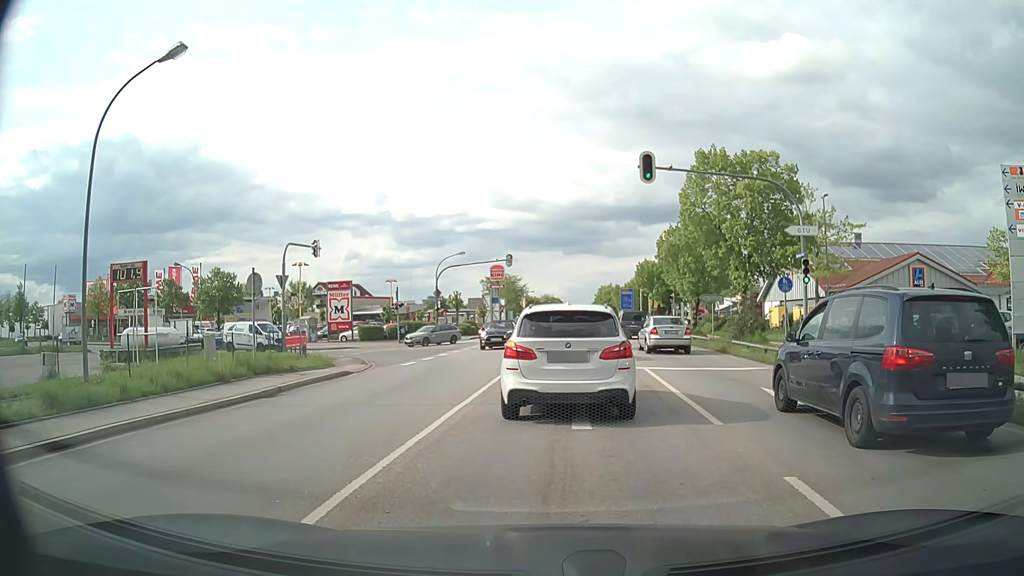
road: secondary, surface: asphalt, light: Day
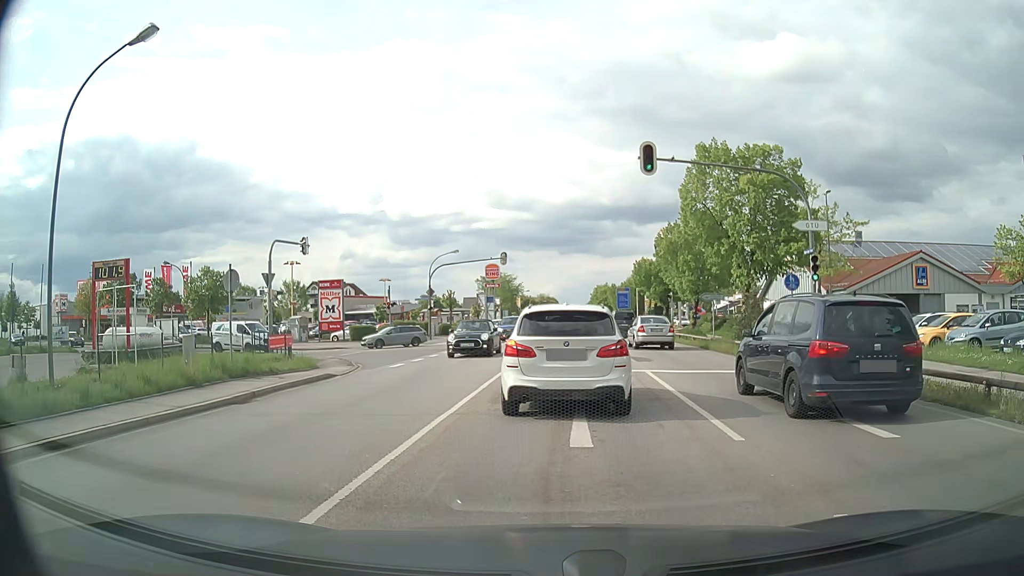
(0.0, +1.2) m; -2°
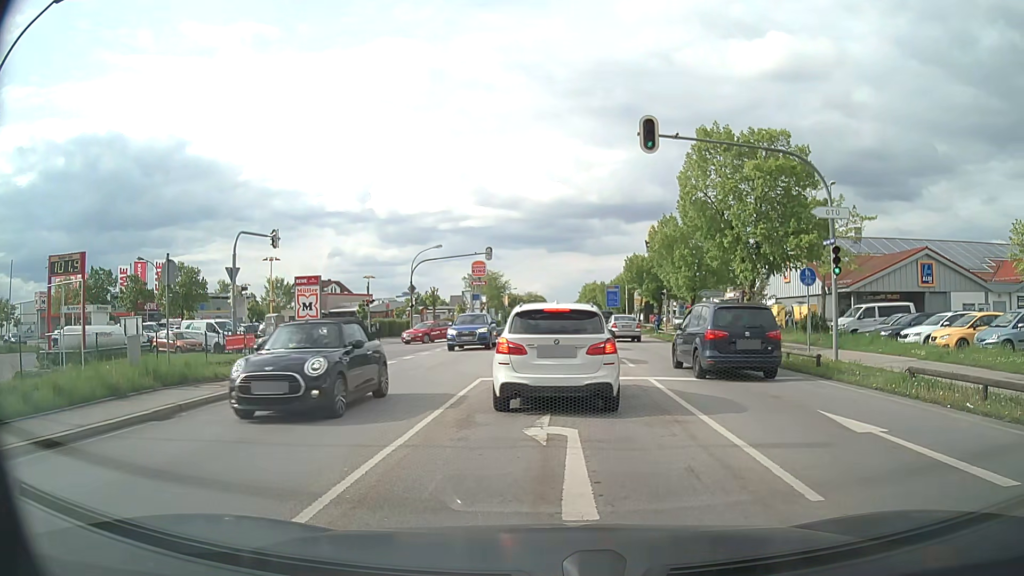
(0.0, +2.6) m; +1°
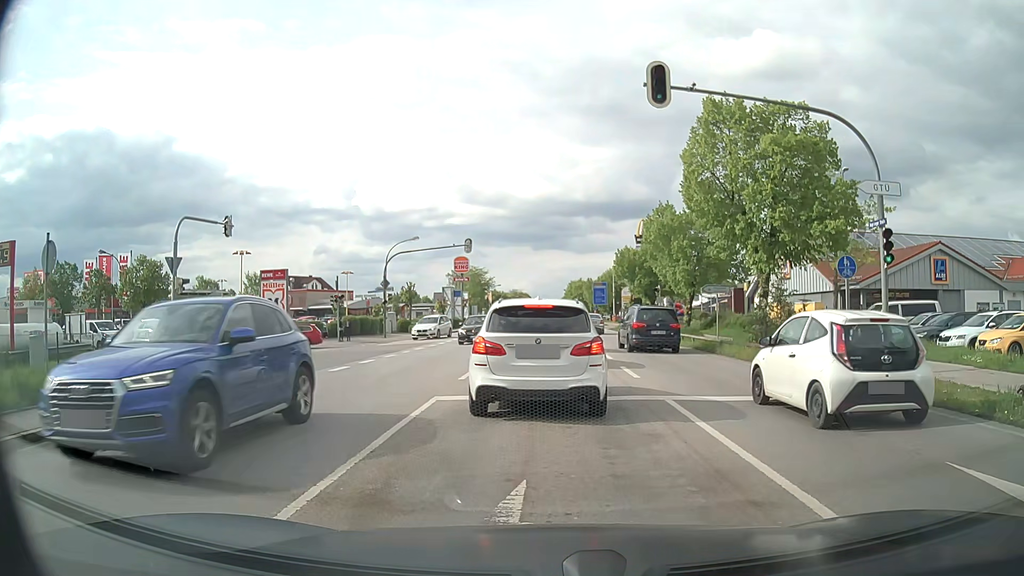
(+0.1, +3.9) m; +2°
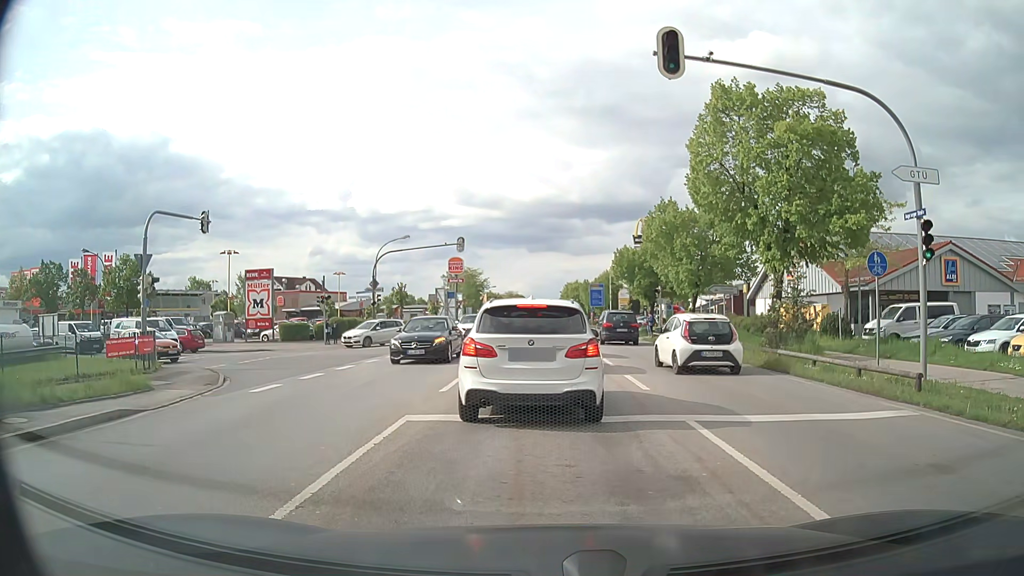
(0.0, +1.9) m; 0°
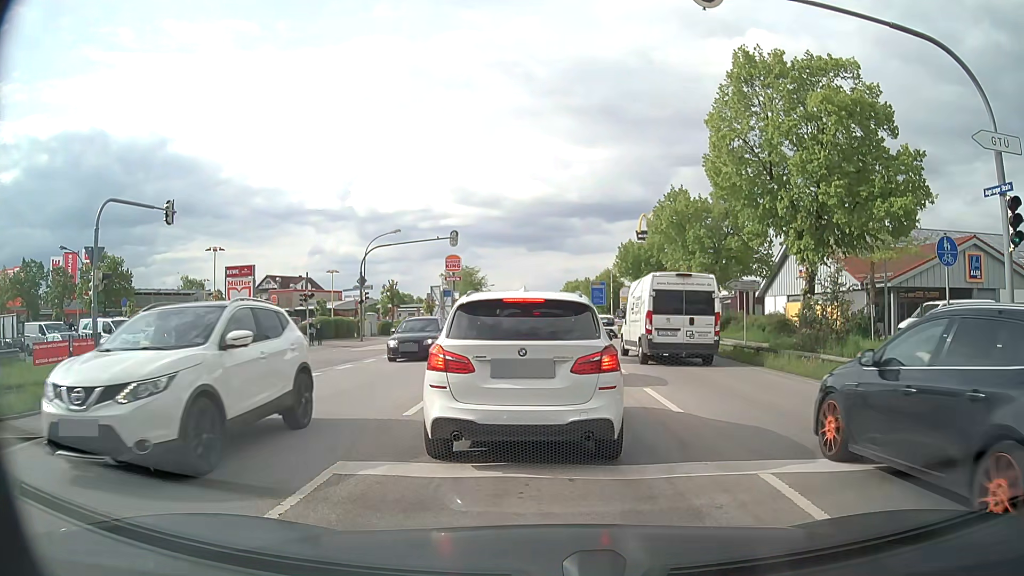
(0.0, +3.0) m; 0°
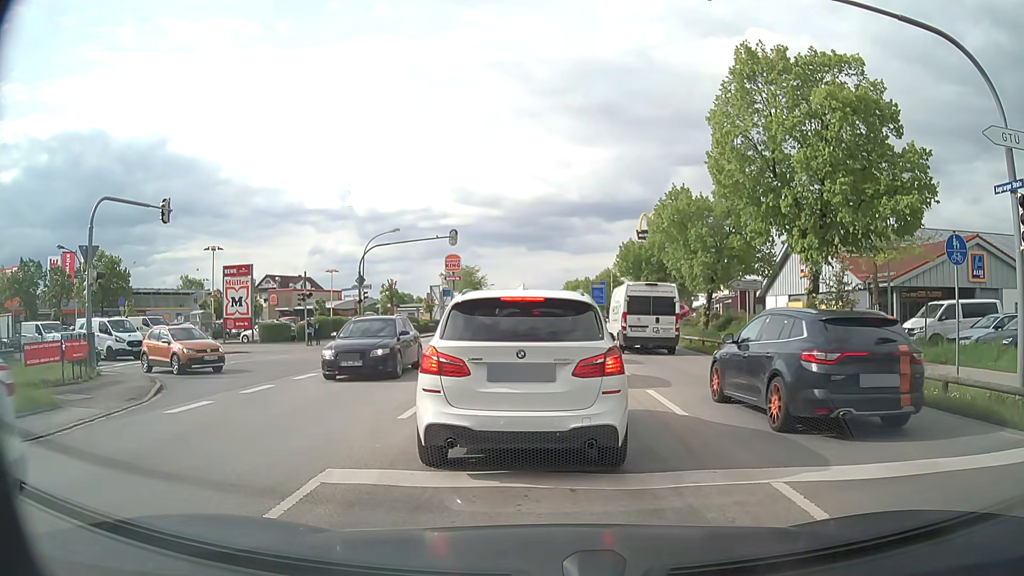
(0.0, +0.3) m; 0°
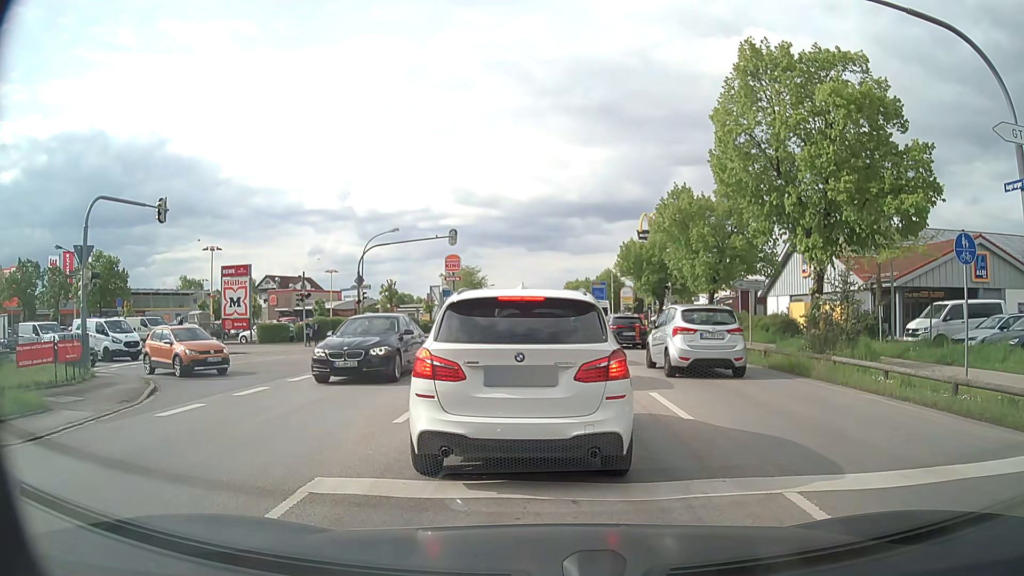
(0.0, +0.4) m; 0°
